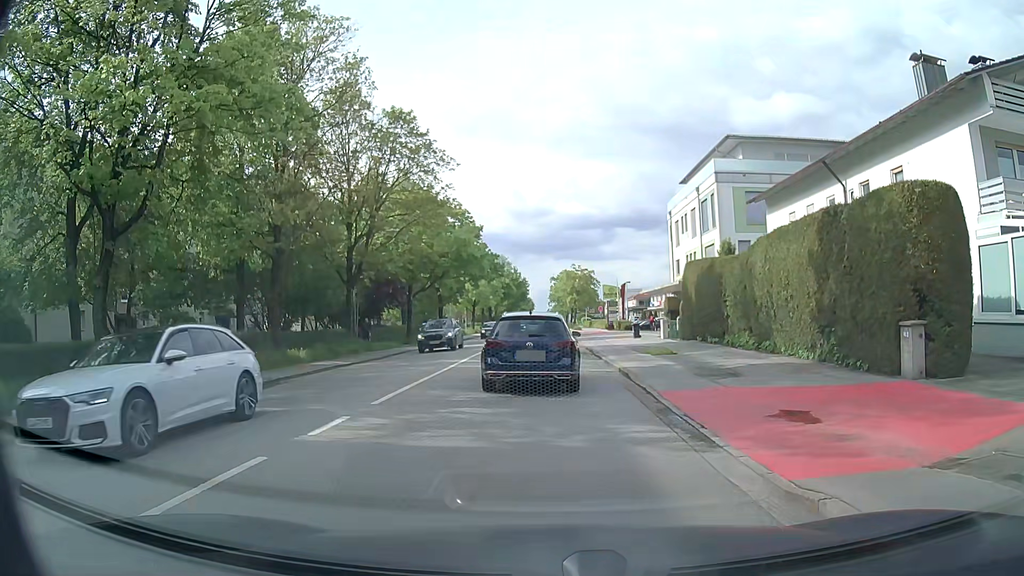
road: secondary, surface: asphalt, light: Day
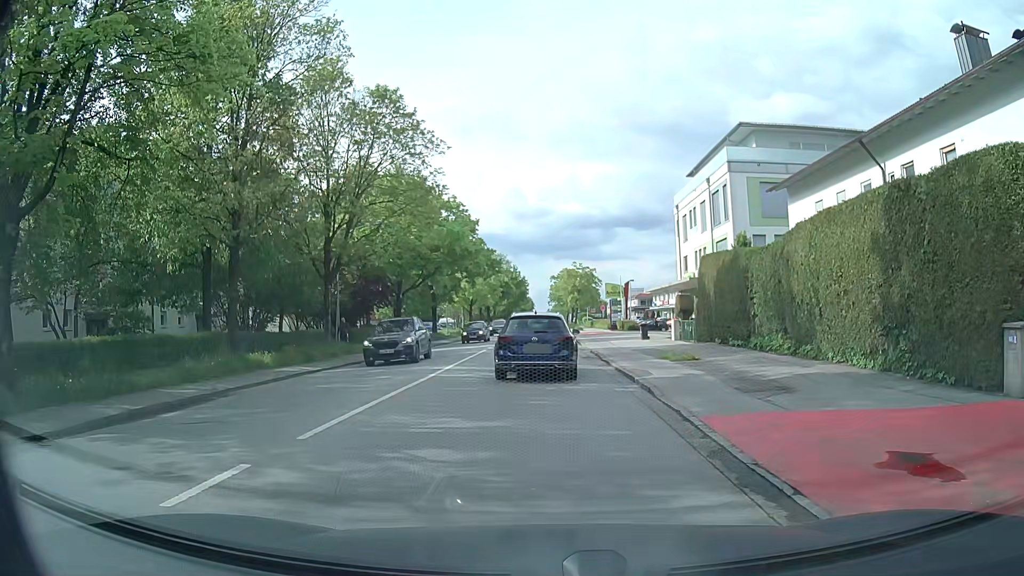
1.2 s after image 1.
(0.0, +3.5) m; -1°
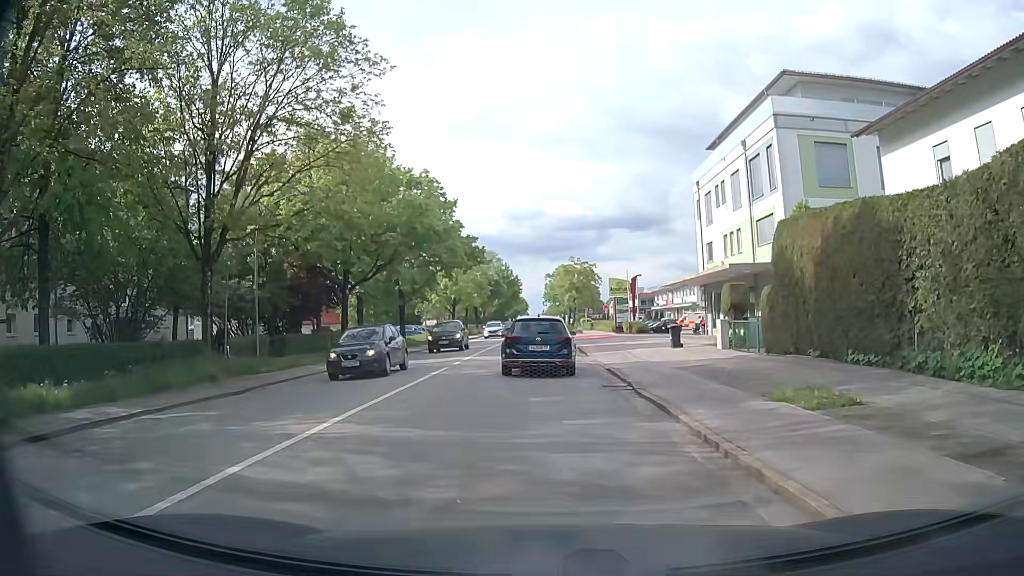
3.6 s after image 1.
(+0.2, +10.8) m; +2°
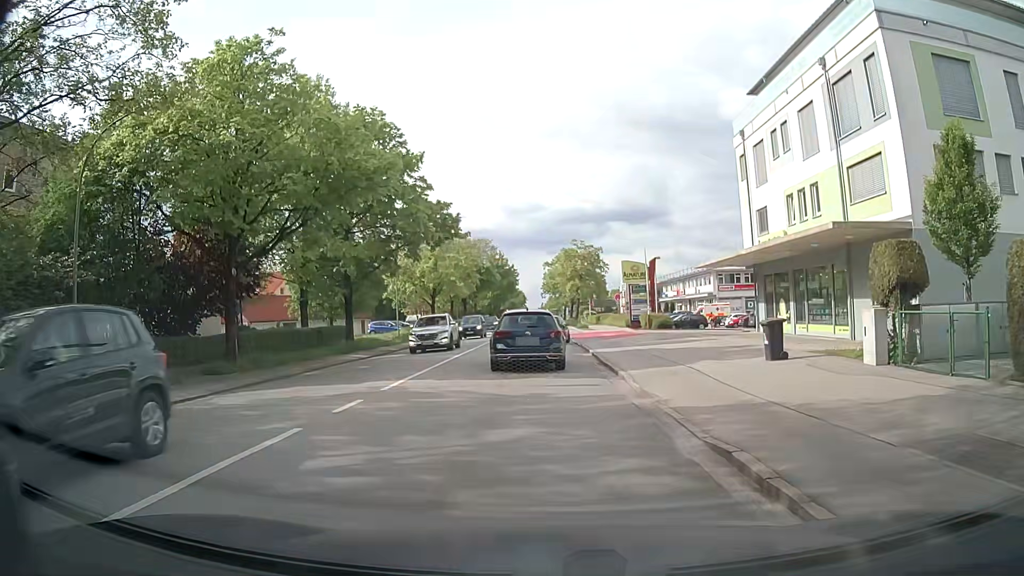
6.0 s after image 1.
(-0.1, +12.2) m; 0°
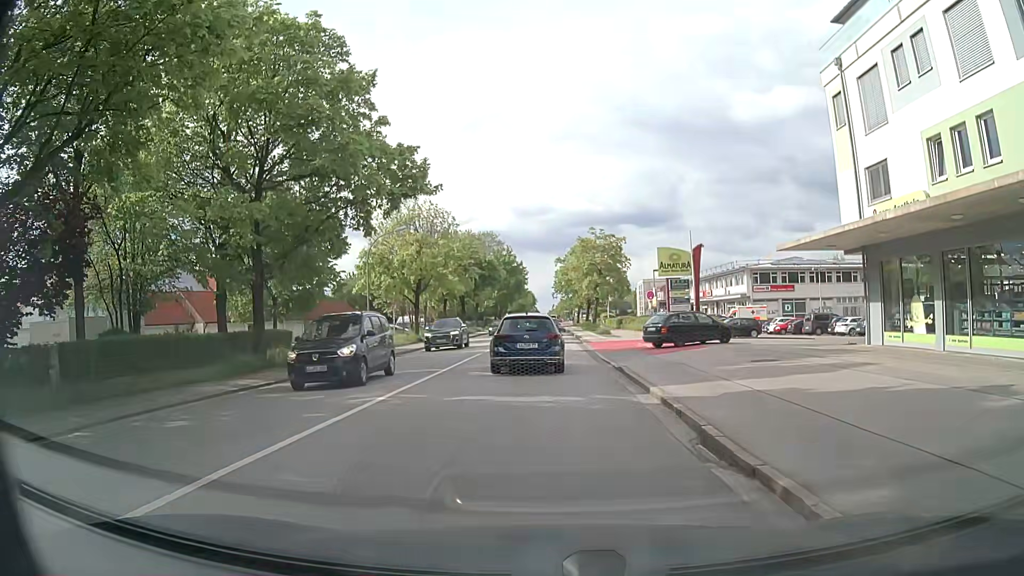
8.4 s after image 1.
(-0.1, +12.2) m; -1°
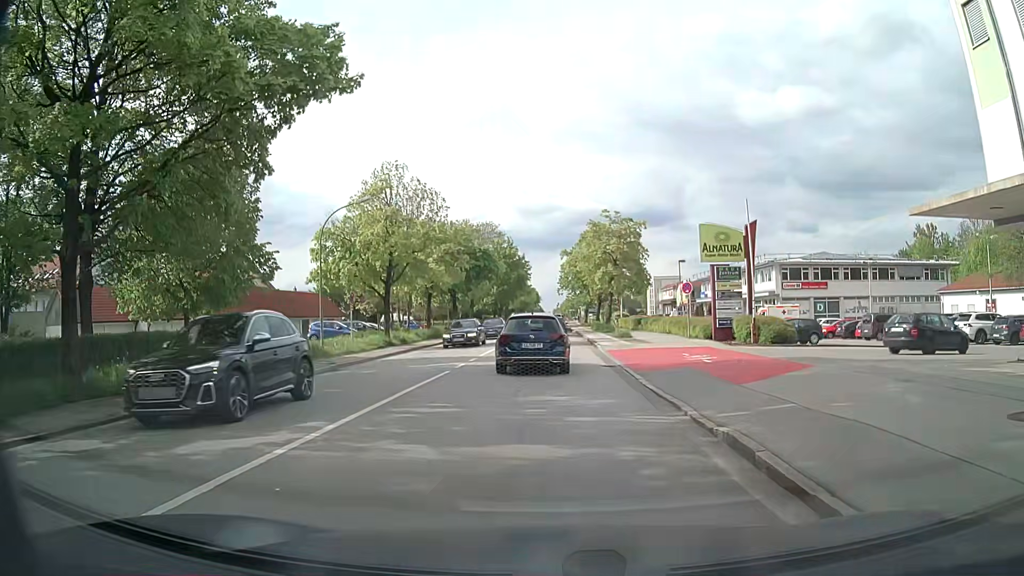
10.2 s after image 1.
(-0.1, +10.2) m; +1°
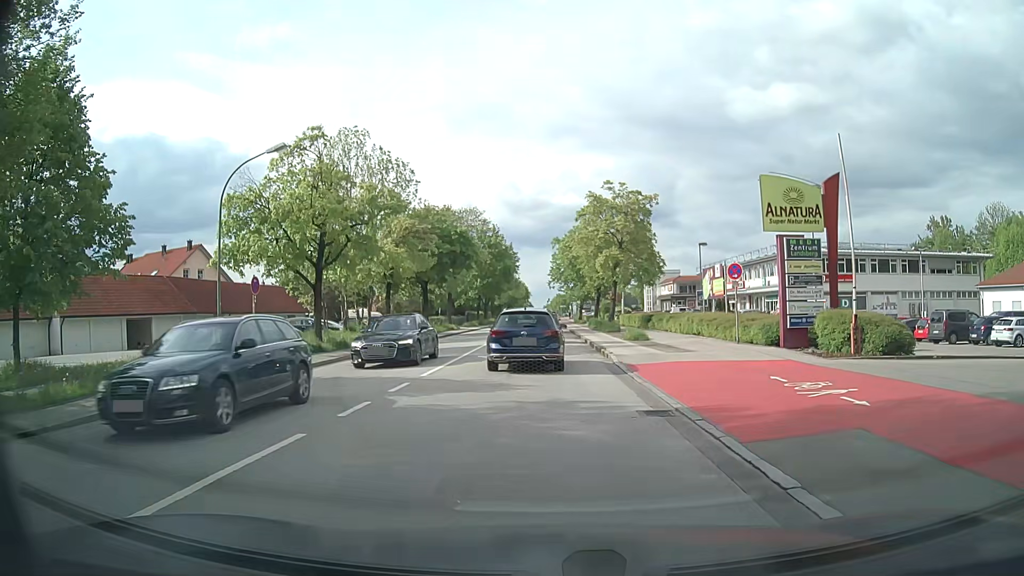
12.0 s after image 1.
(-0.2, +10.1) m; 0°
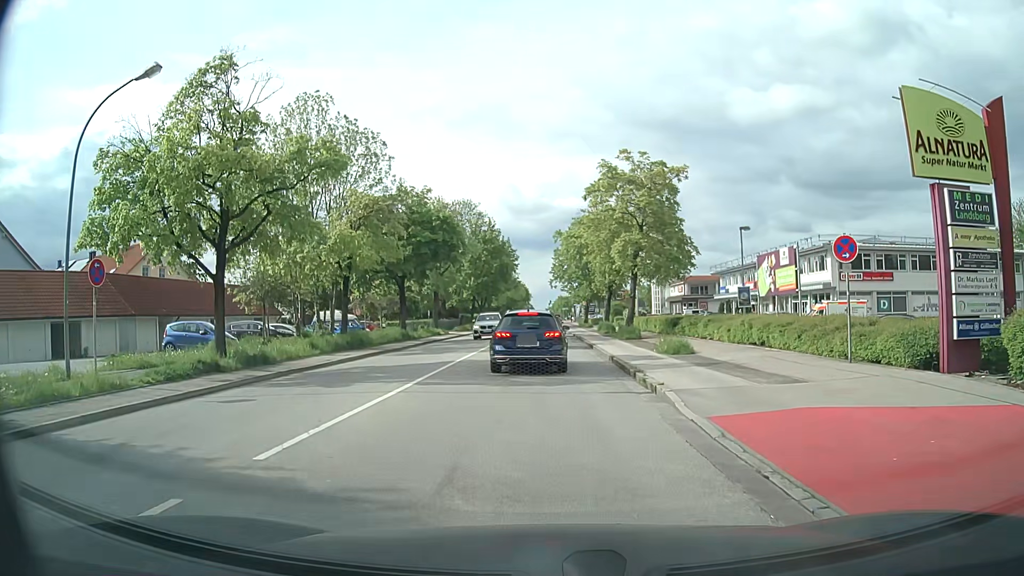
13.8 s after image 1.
(-0.2, +8.9) m; -1°
(0, +10) (0, +20) (0, +30) (0, +40) (0, +50) (+1, +60) (+1, +70) (+1, +80) (+1, +90) (+1, +100) m
